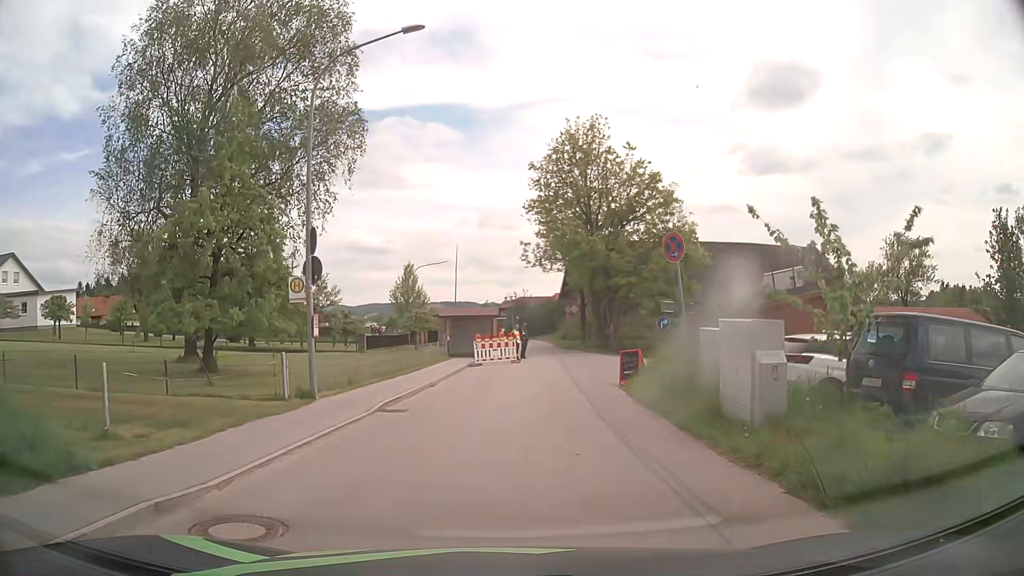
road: unclassified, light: Day
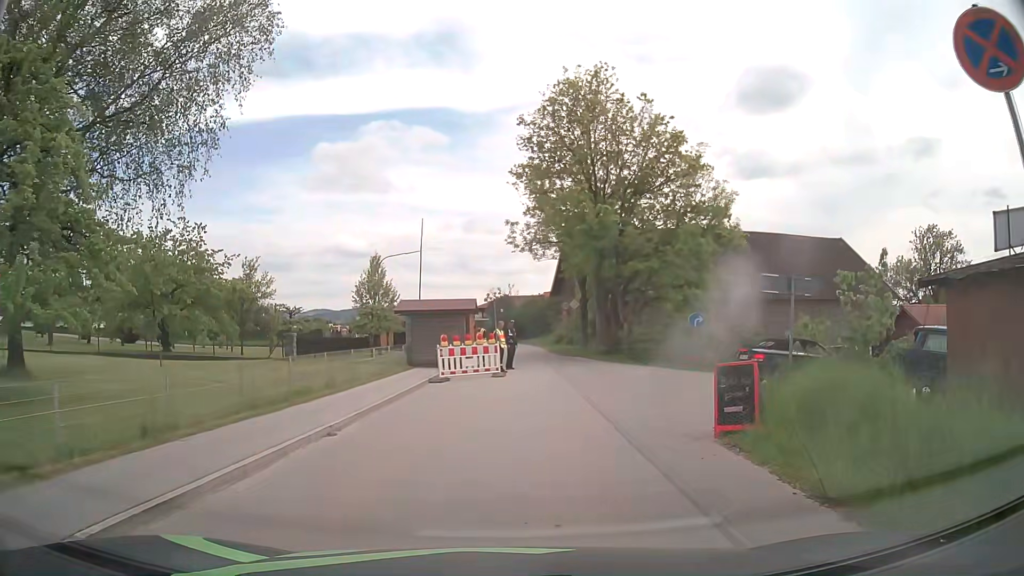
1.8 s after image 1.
(+0.1, +9.9) m; +1°
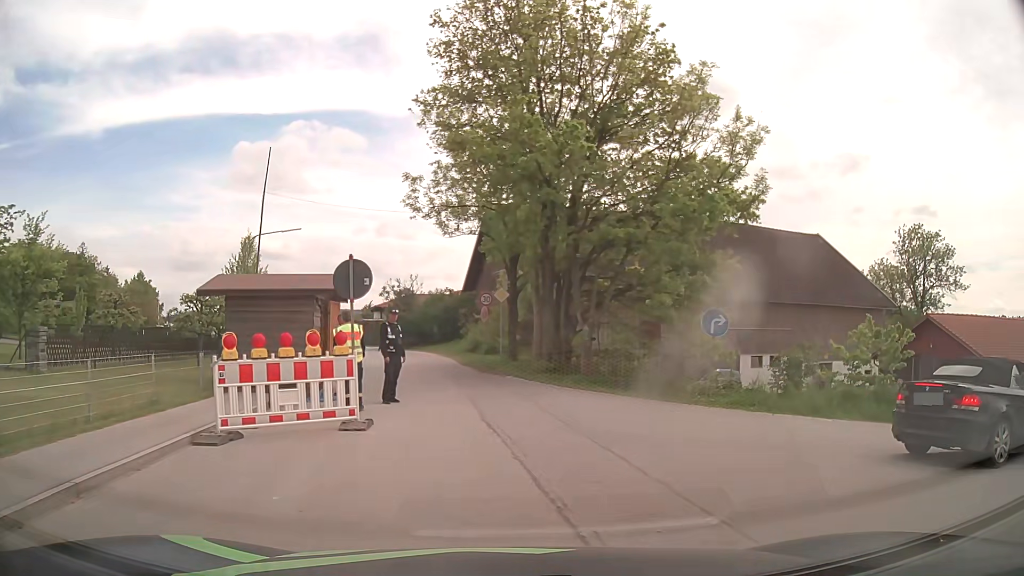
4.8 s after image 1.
(+0.3, +11.7) m; +6°
